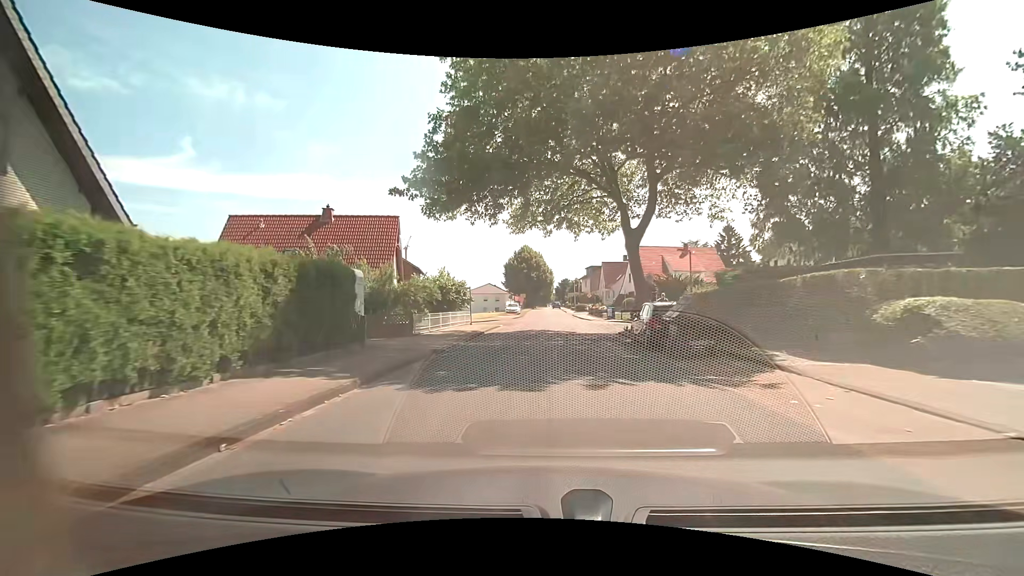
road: residential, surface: asphalt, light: Day
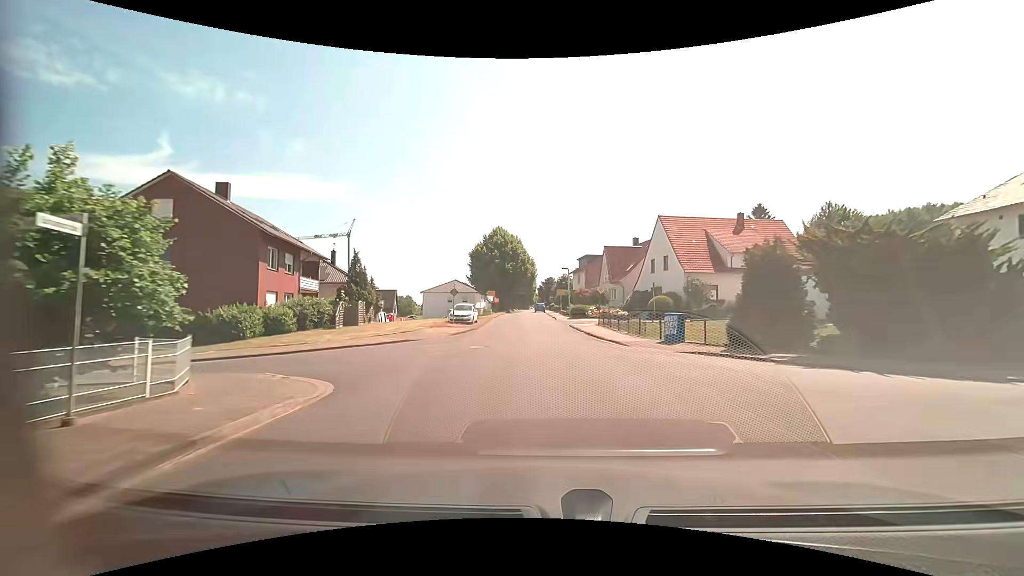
(+0.6, +28.5) m; +1°
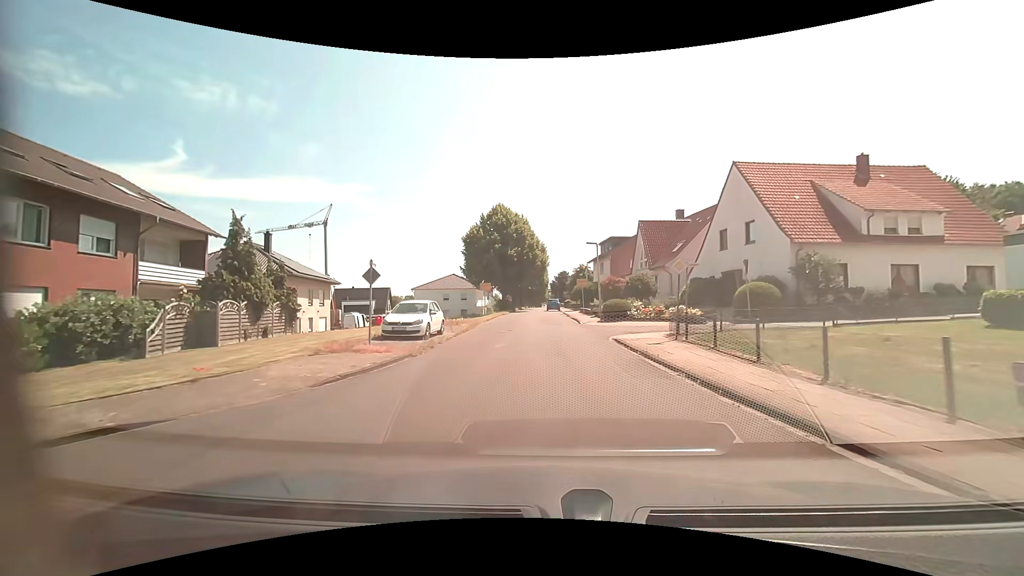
(+0.3, +17.1) m; 0°
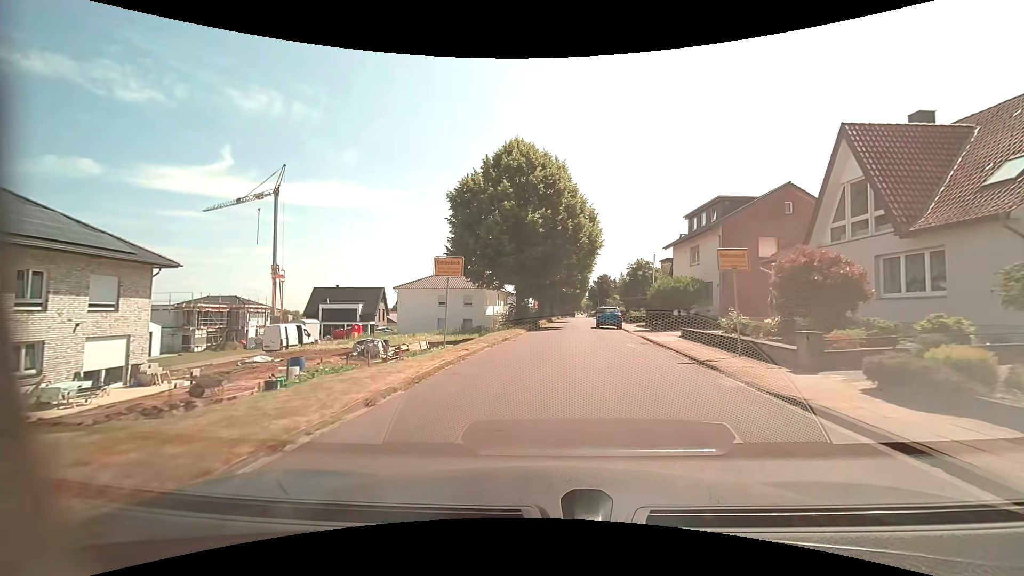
(-1.1, +28.5) m; -4°
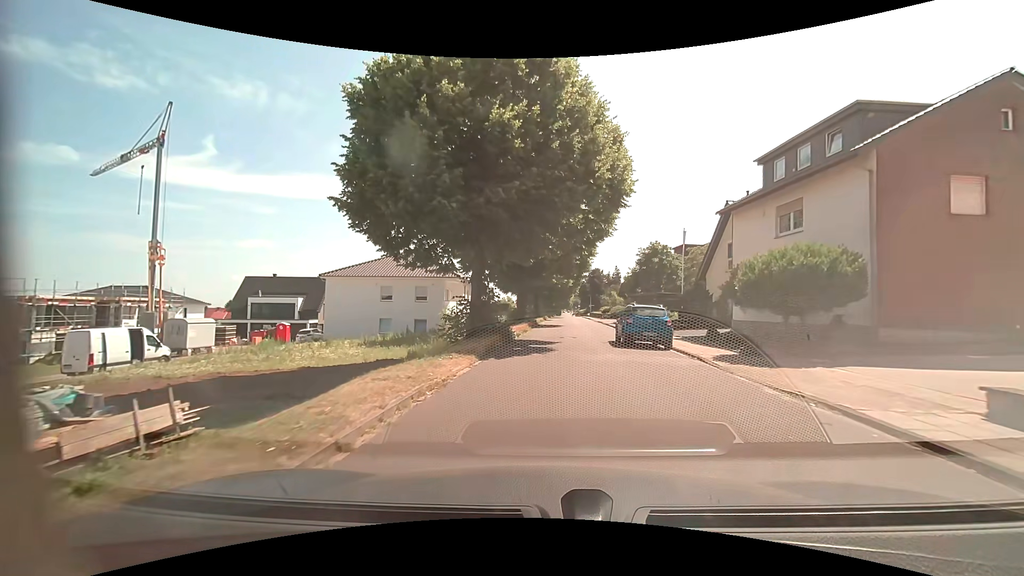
(+0.2, +17.0) m; +2°
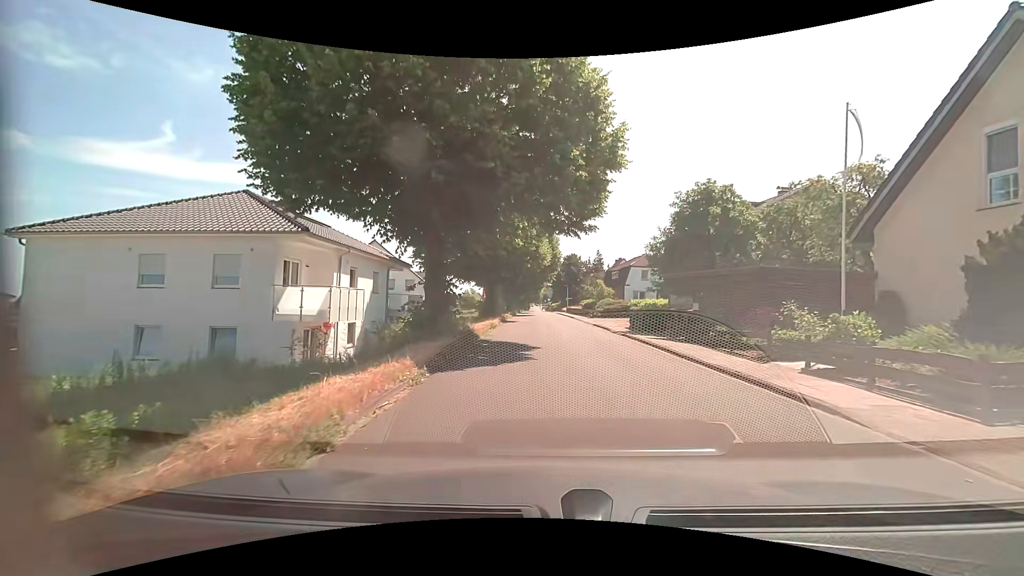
(+0.5, +23.7) m; +4°
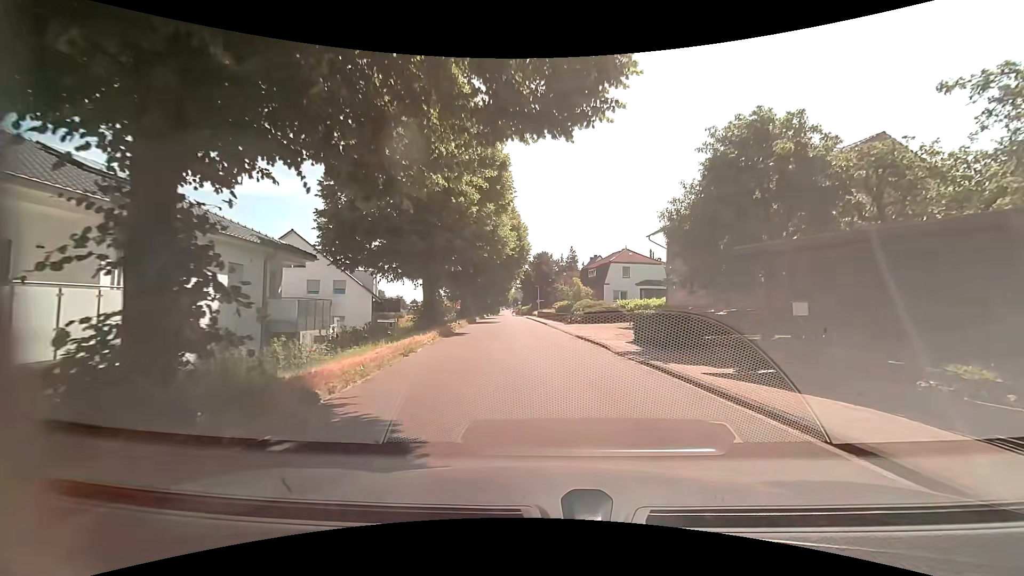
(+0.3, +10.7) m; +3°
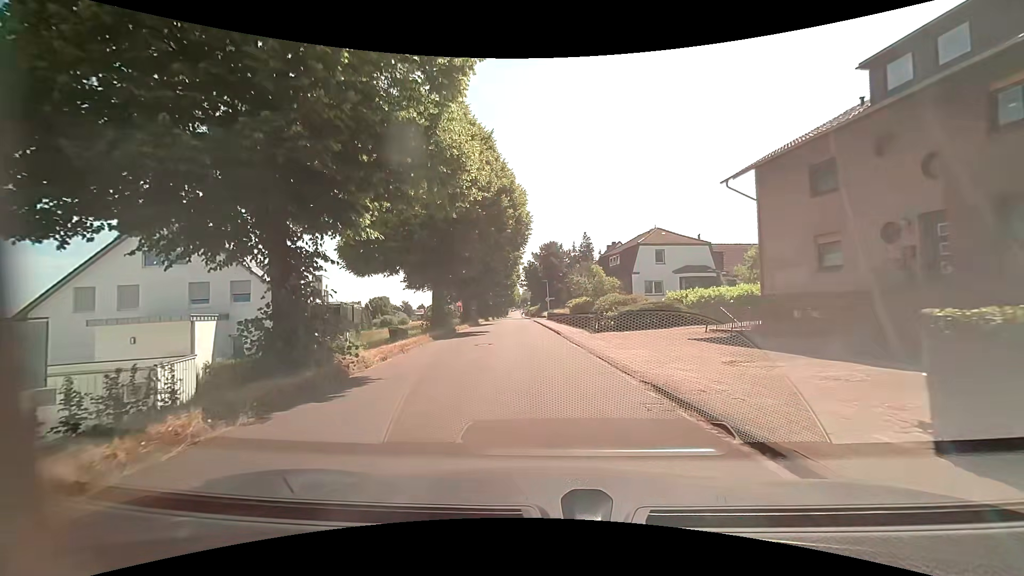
(+0.1, +14.9) m; -1°
(0, +10) (-1, +20) (-1, +30) (-2, +40) (-2, +50) (-3, +60) (-4, +70) (-4, +80) (-5, +90) (-6, +100) m
